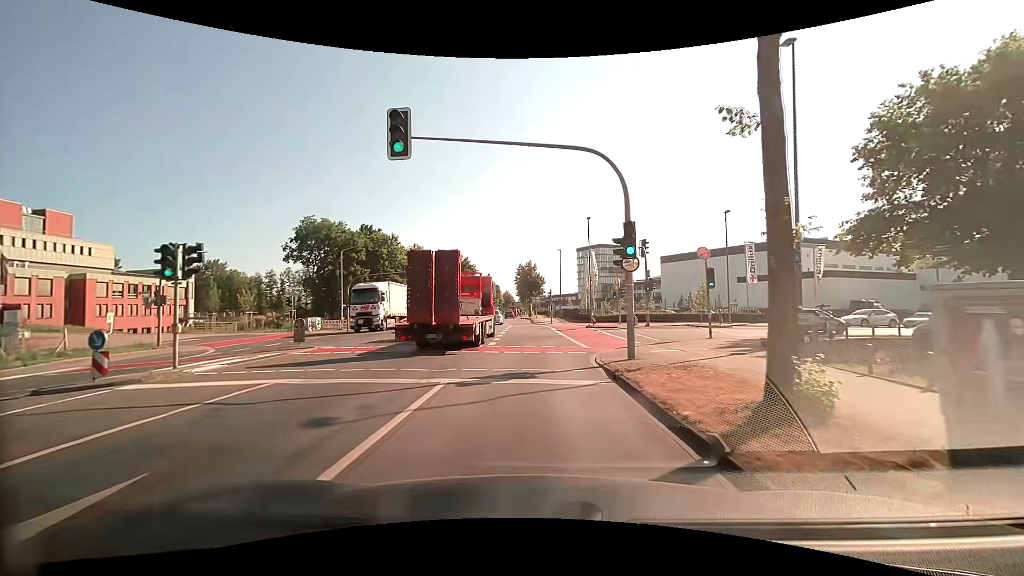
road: secondary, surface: asphalt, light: Day
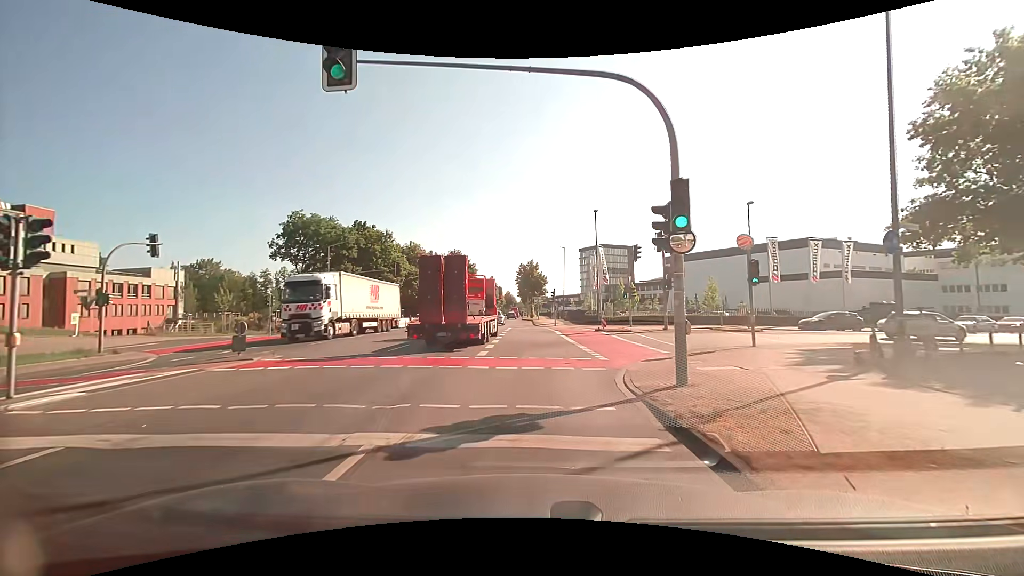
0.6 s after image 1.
(0.0, +4.2) m; 0°
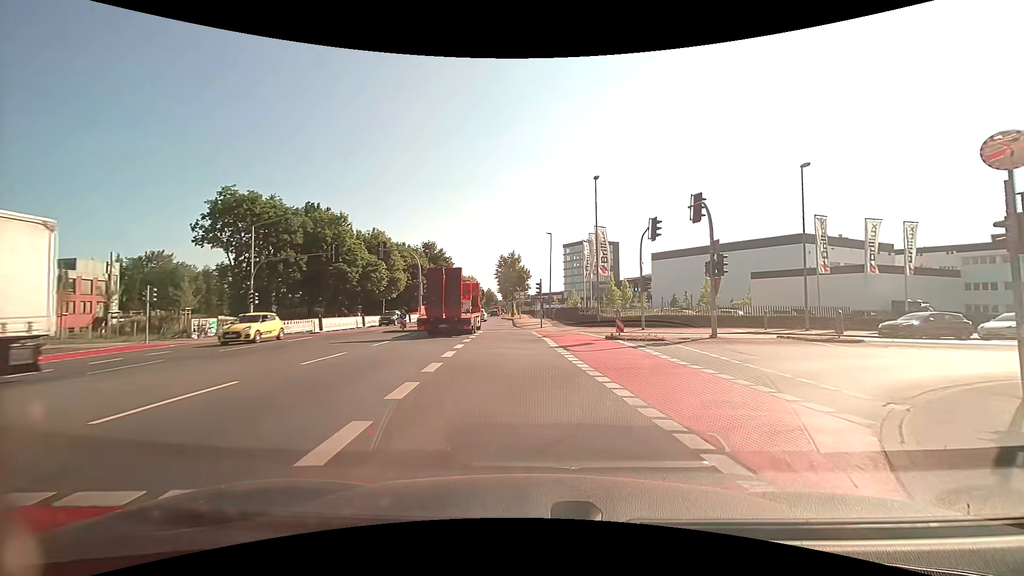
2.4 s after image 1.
(0.0, +10.7) m; +2°
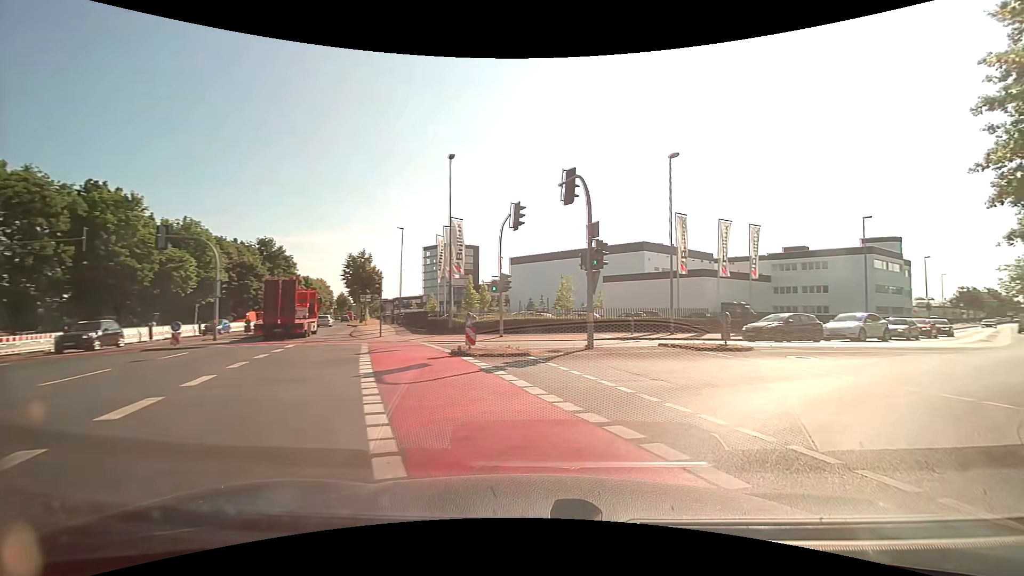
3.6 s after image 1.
(+0.7, +6.0) m; +15°
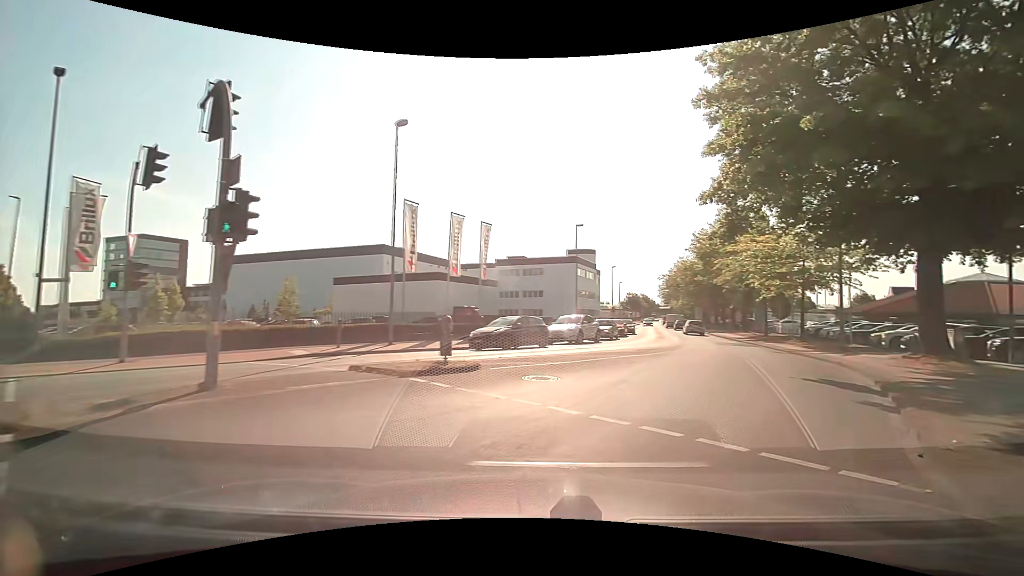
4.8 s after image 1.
(+1.7, +6.2) m; +31°
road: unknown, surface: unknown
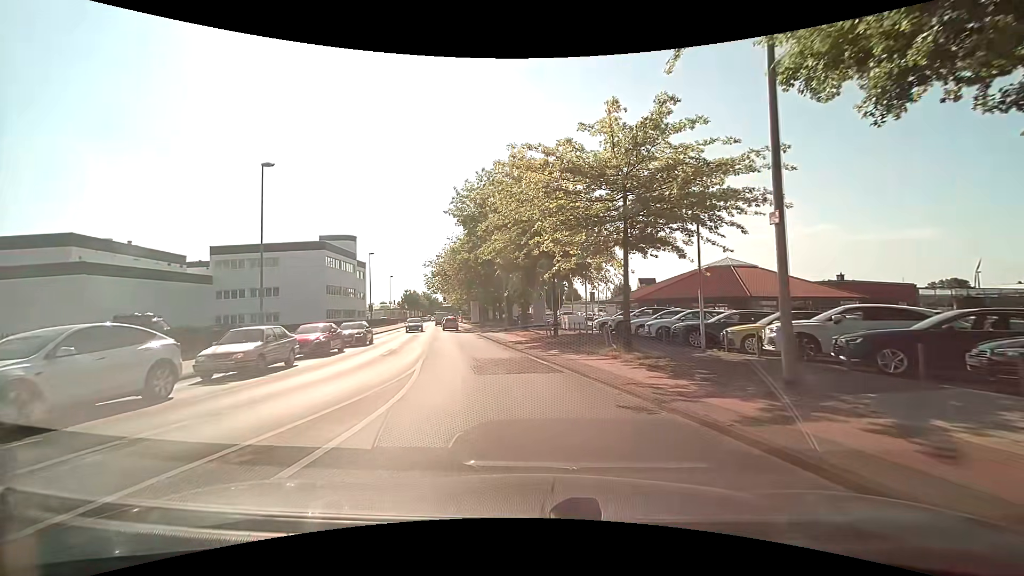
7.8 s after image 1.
(+5.8, +17.7) m; +22°
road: tertiary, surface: asphalt
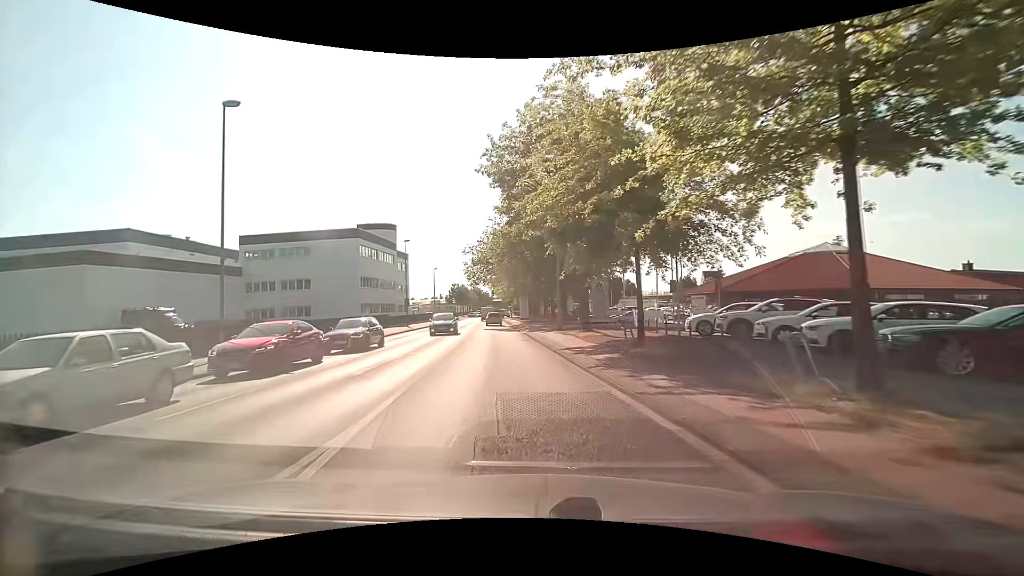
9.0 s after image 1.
(-0.3, +8.8) m; -6°
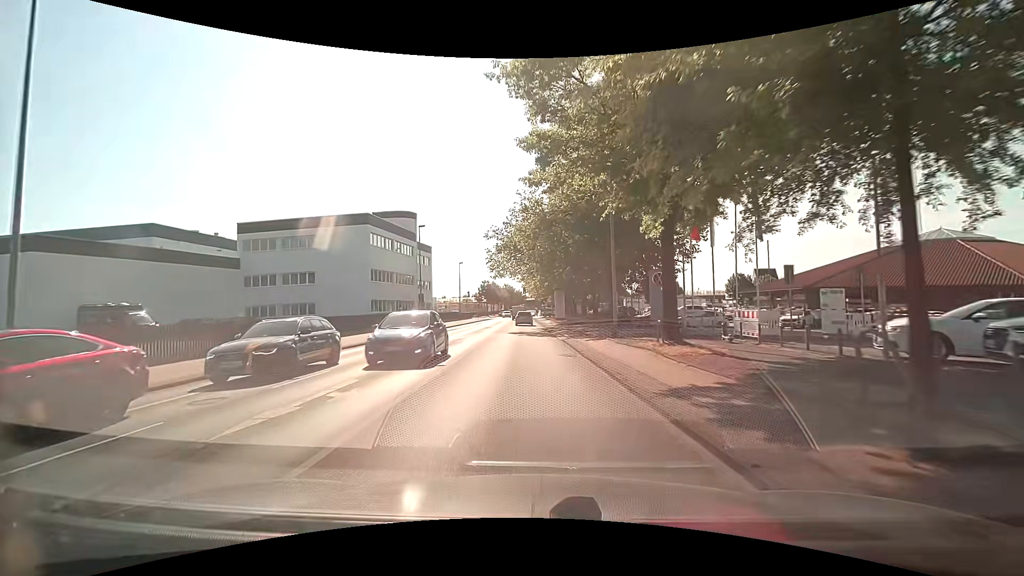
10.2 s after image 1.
(-0.2, +9.9) m; -2°
(0, +10) (-1, +20) (-1, +30) (-1, +40) (-2, +50) (-2, +60) (-3, +70) (-3, +80) (-4, +90) (-4, +100) m
